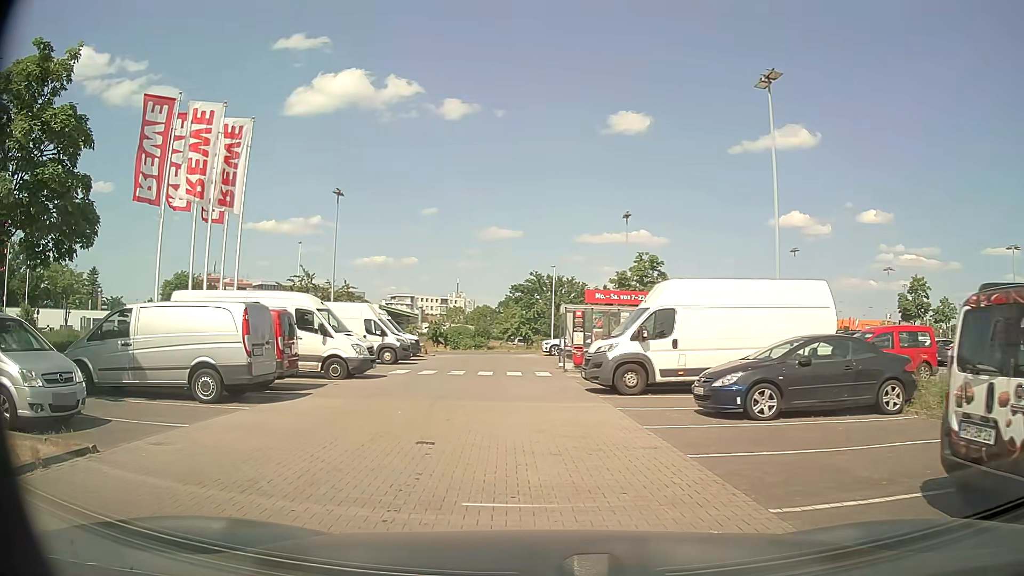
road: service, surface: paving_stones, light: Day
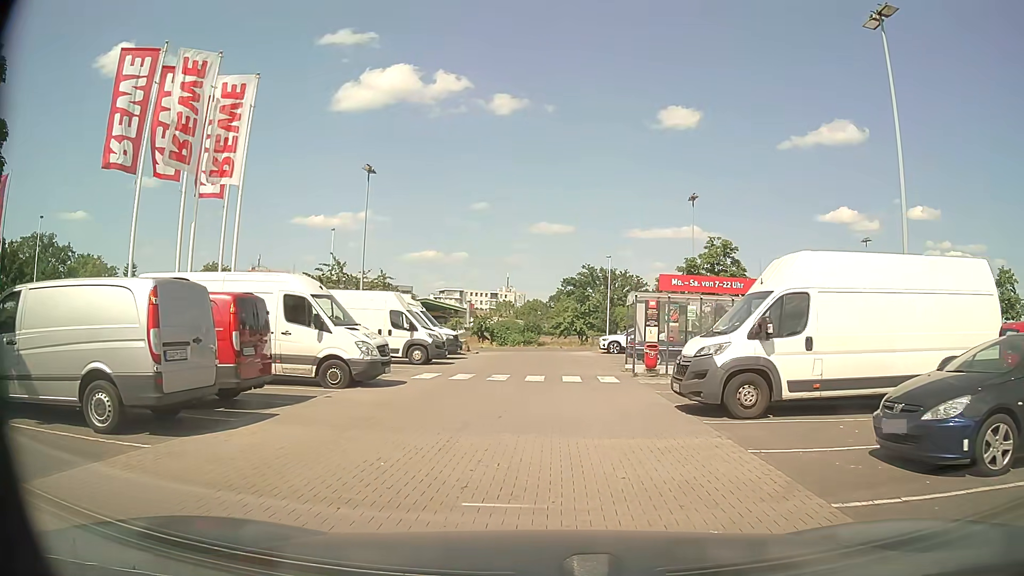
(-0.2, +5.1) m; -3°
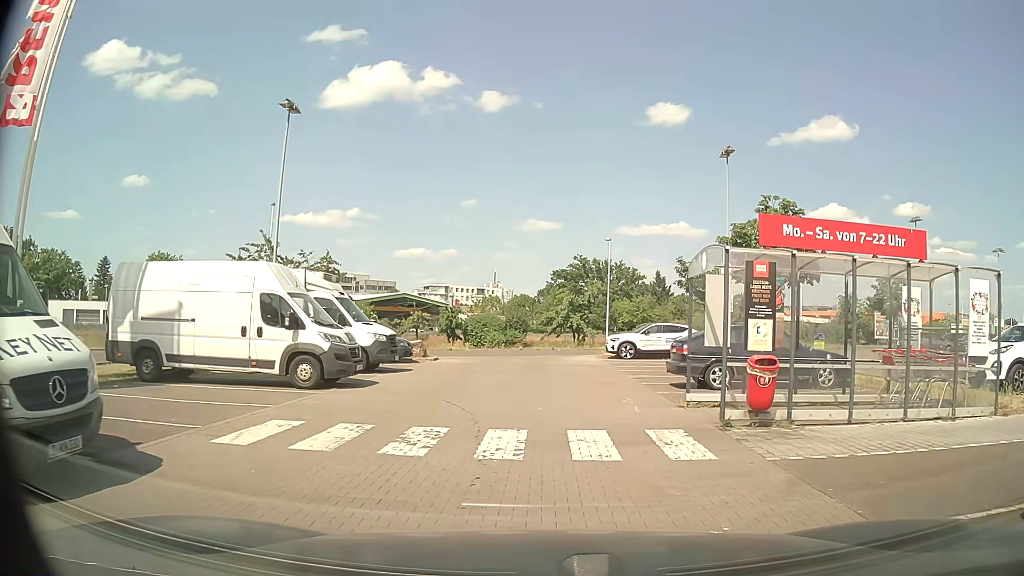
(+0.2, +11.0) m; +2°
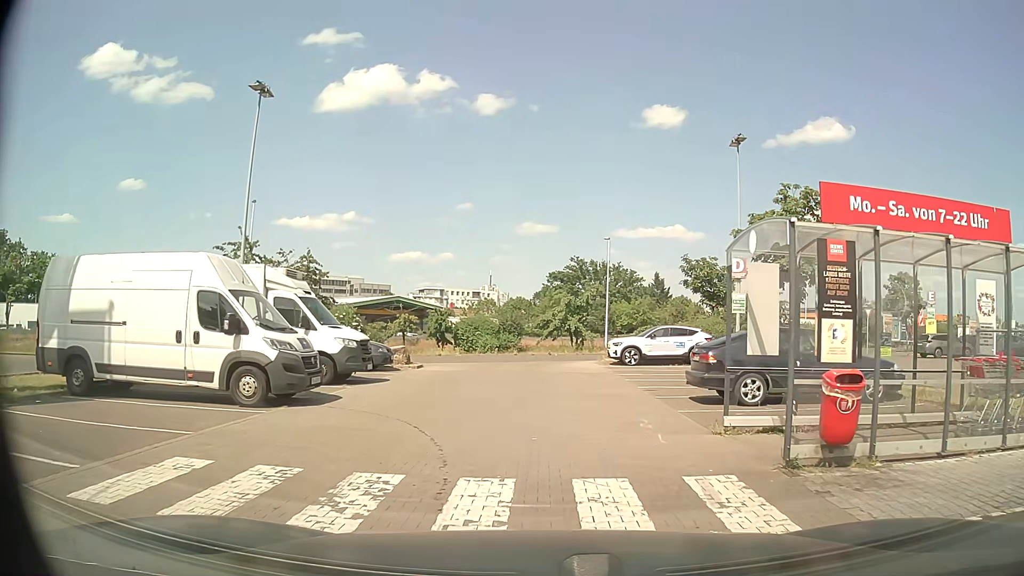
(0.0, +2.7) m; 0°
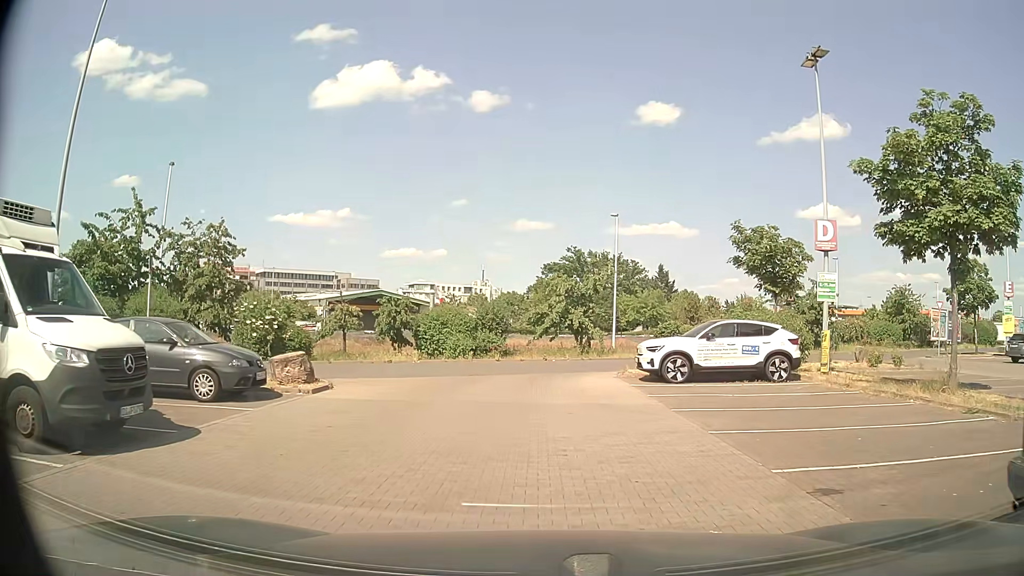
(+0.1, +10.2) m; 0°
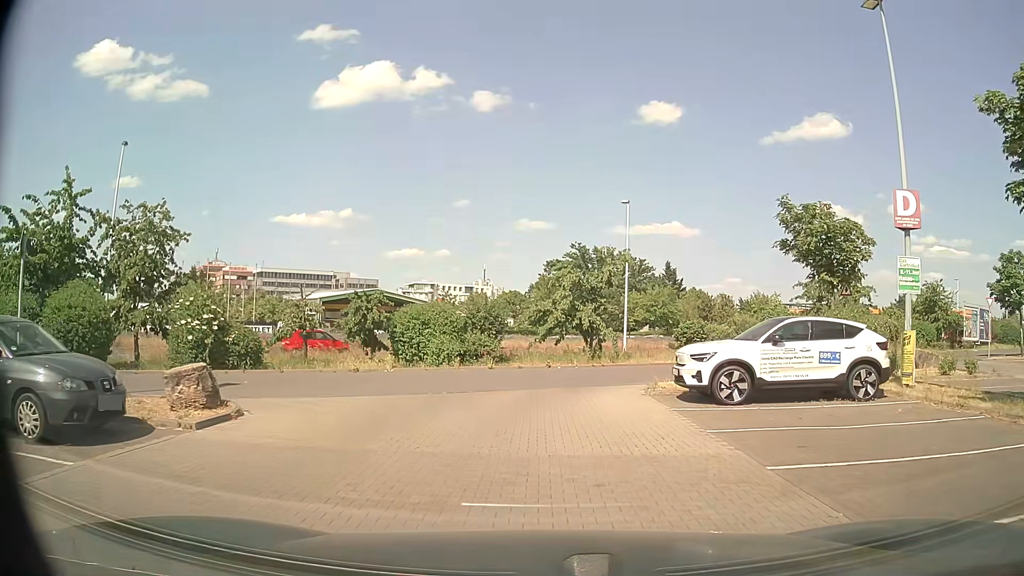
(0.0, +4.8) m; -1°
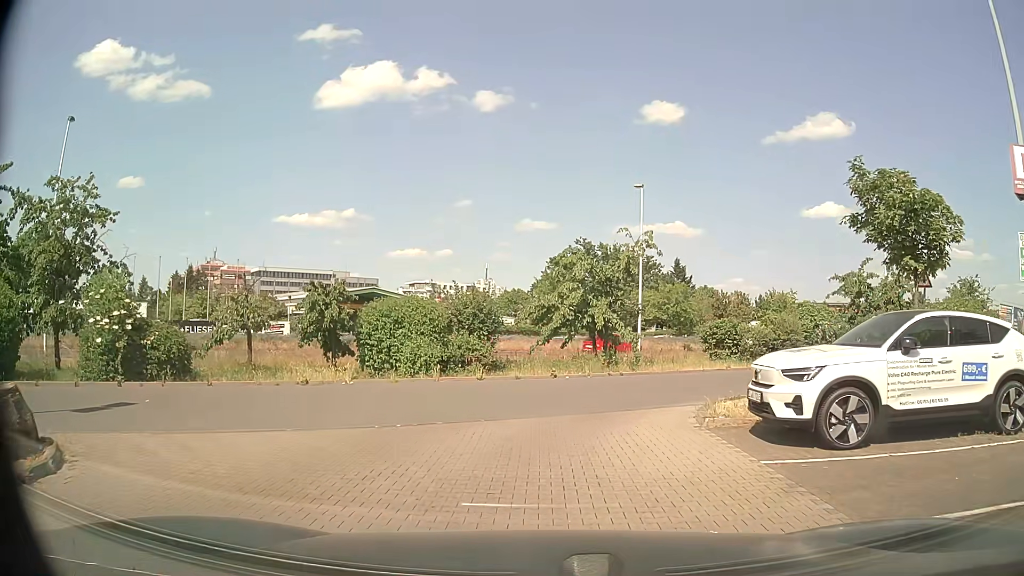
(+0.1, +4.7) m; 0°
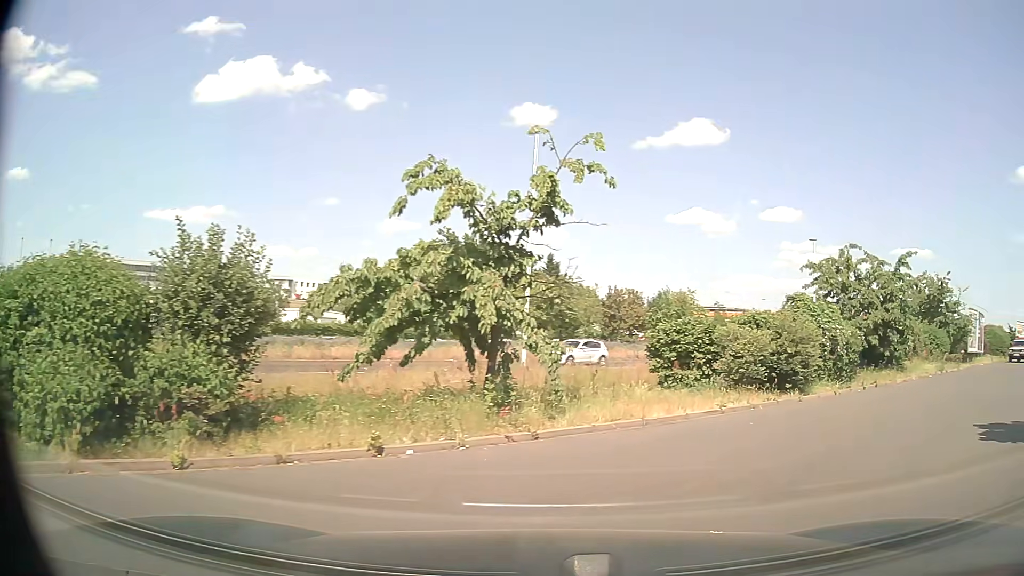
(+0.4, +10.8) m; +14°
